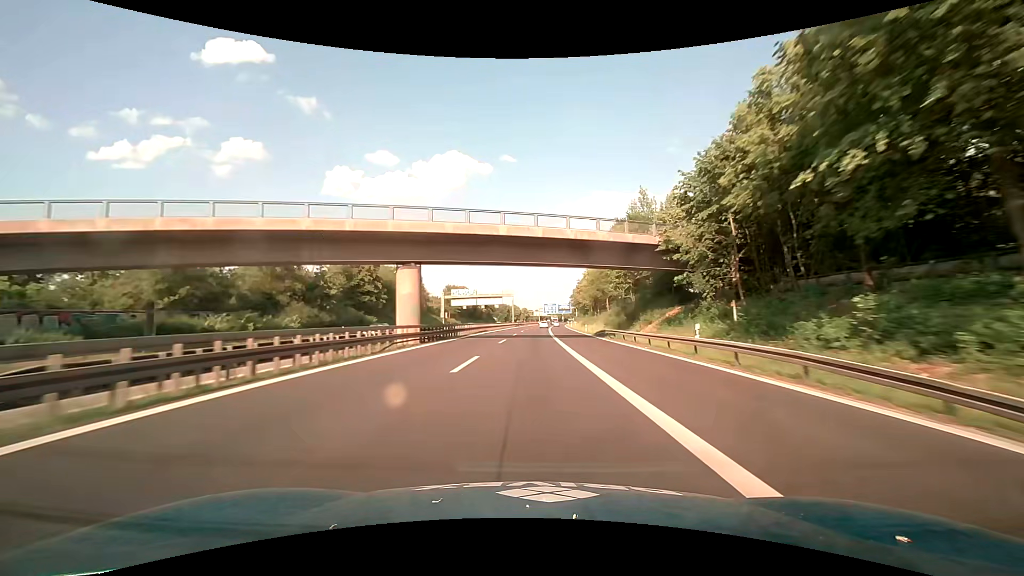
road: motorway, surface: asphalt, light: Day
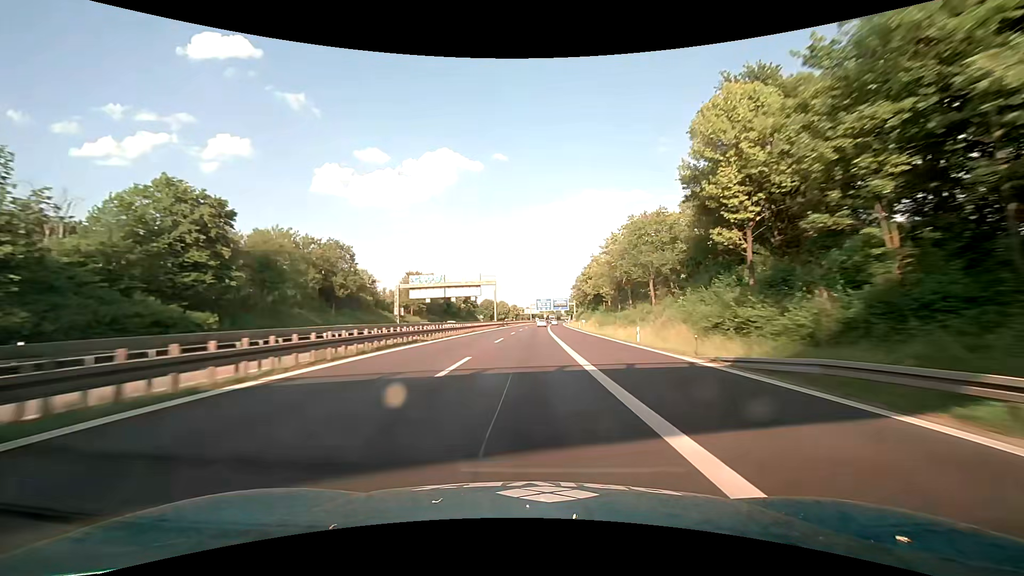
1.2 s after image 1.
(+0.3, +37.5) m; +1°
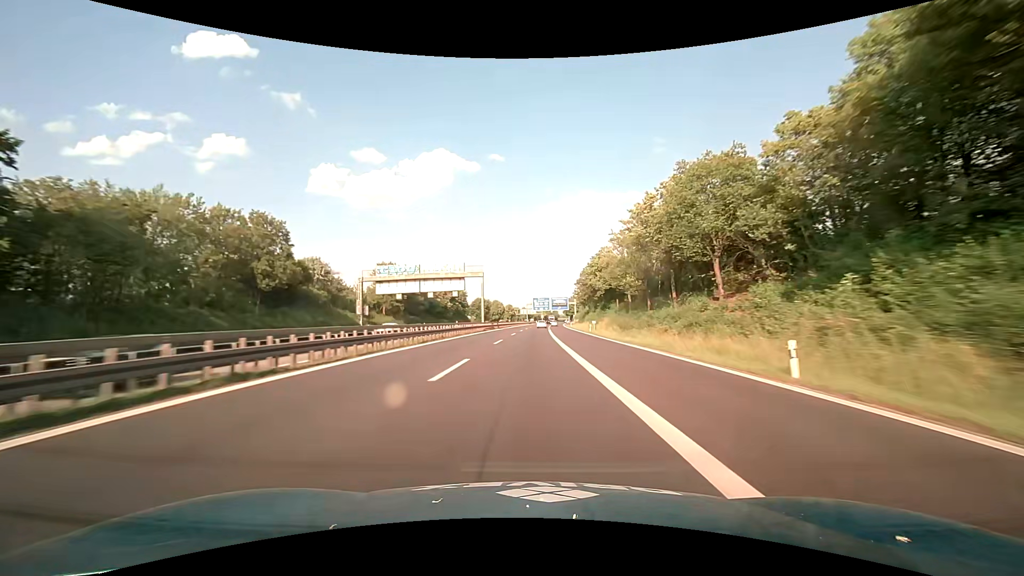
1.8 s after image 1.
(0.0, +18.7) m; +1°
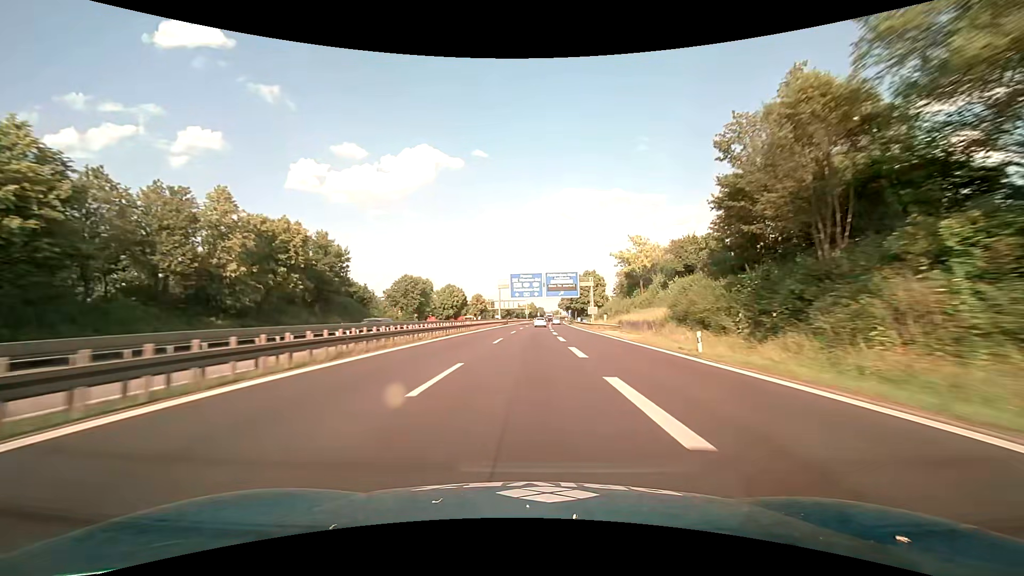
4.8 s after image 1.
(+1.7, +92.4) m; +2°
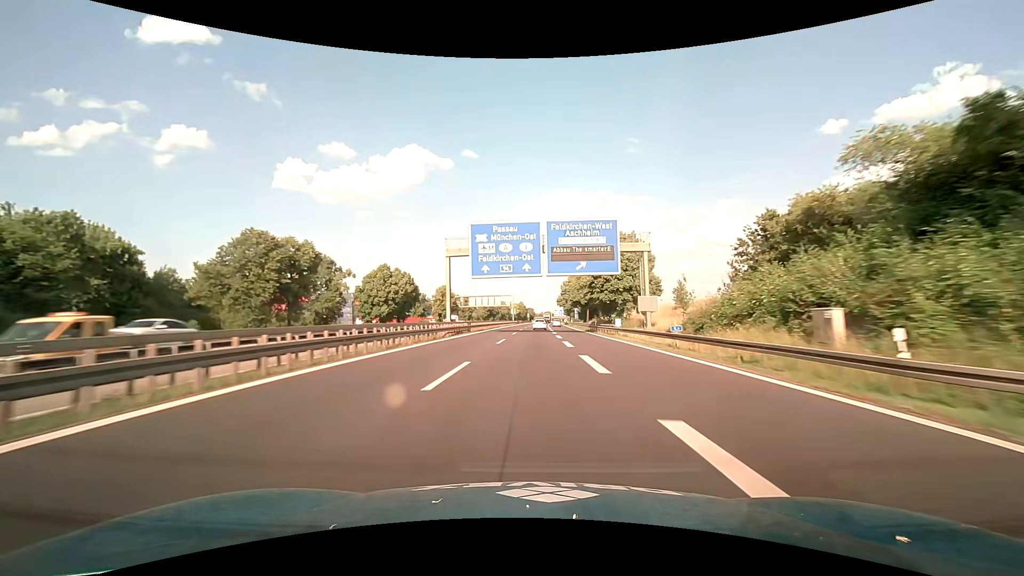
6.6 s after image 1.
(+0.4, +53.0) m; +1°
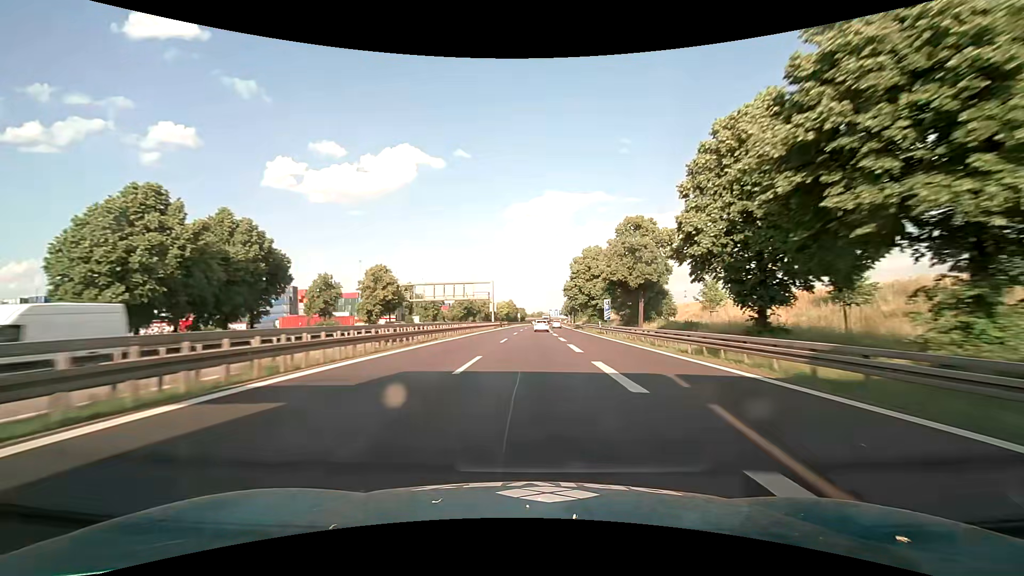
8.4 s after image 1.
(+0.5, +51.0) m; +1°
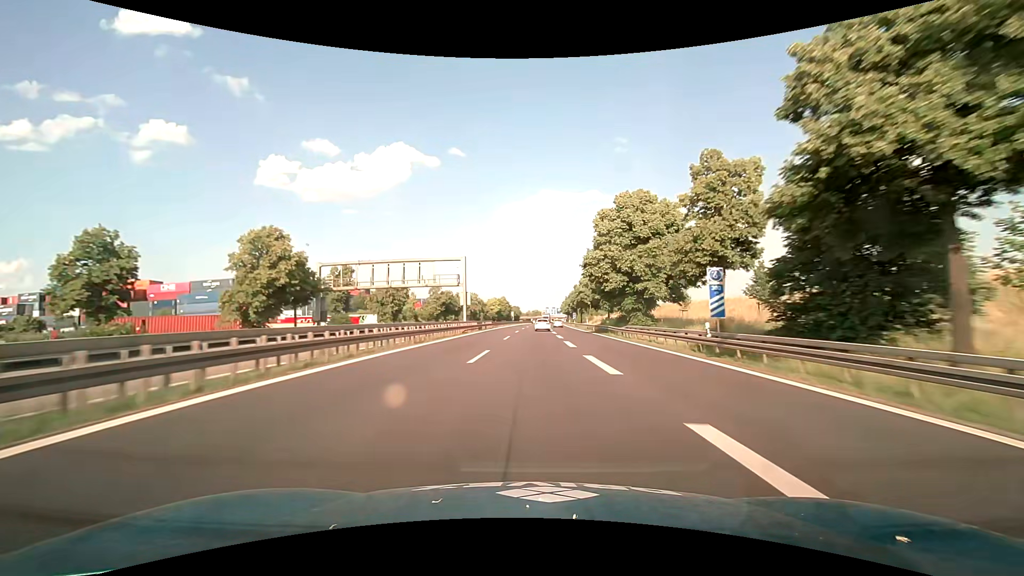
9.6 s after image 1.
(+0.1, +33.1) m; 0°
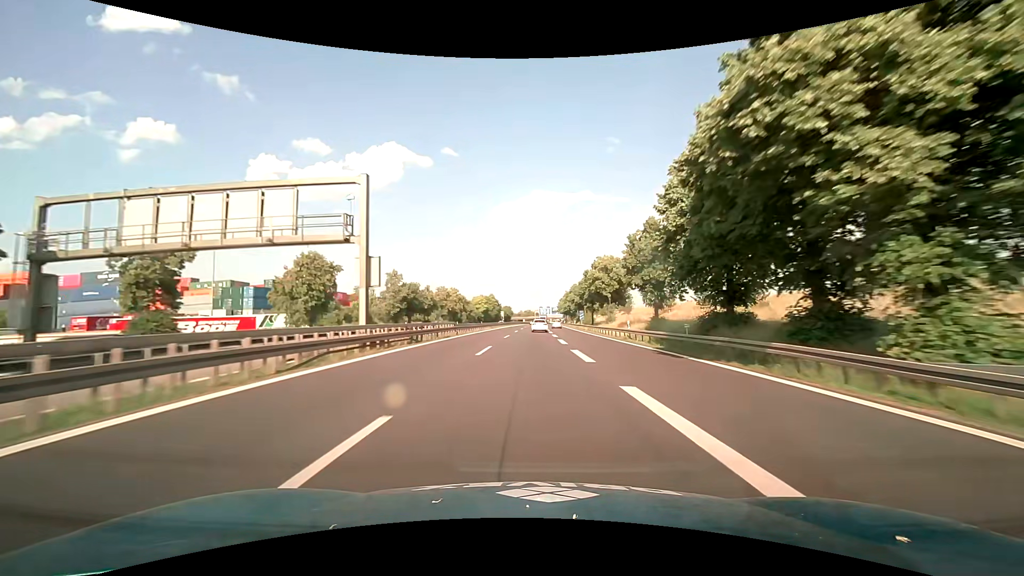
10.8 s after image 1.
(+0.2, +32.5) m; +1°
(0, +10) (0, +20) (0, +30) (0, +40) (0, +50) (0, +60) (-1, +70) (-1, +80) (-1, +90) (-1, +100) m
